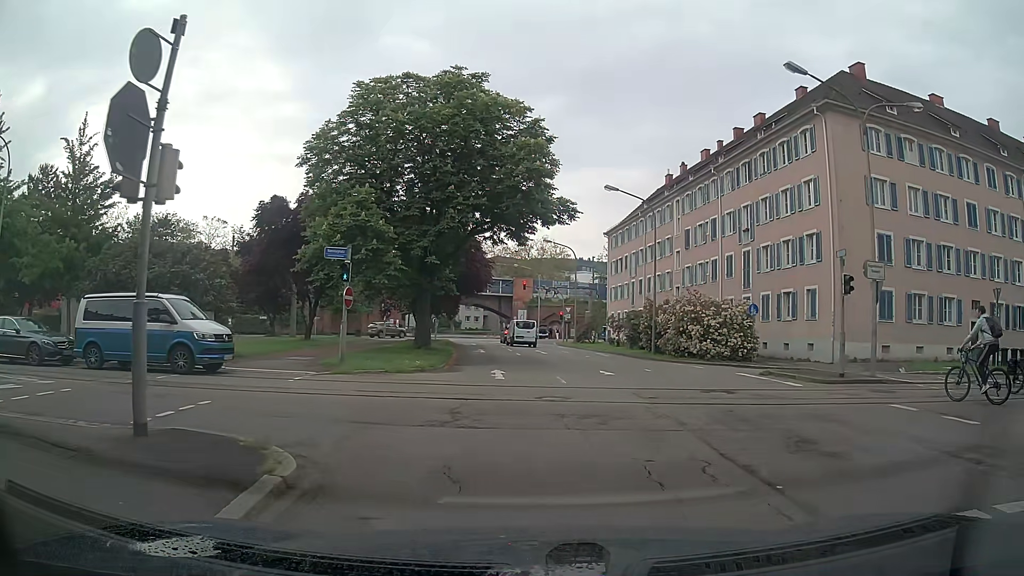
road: primary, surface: asphalt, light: Day
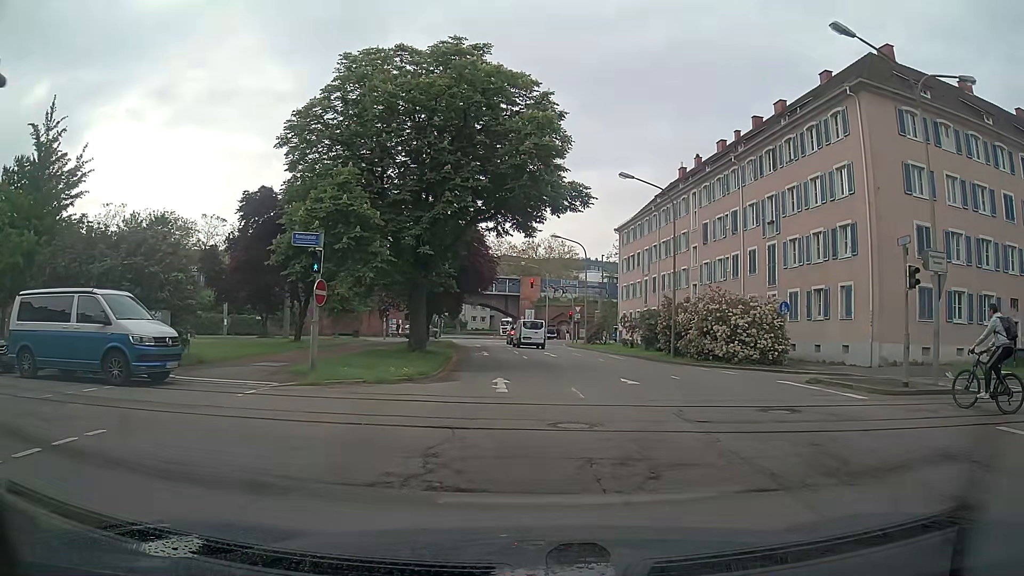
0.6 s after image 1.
(-0.1, +3.4) m; 0°
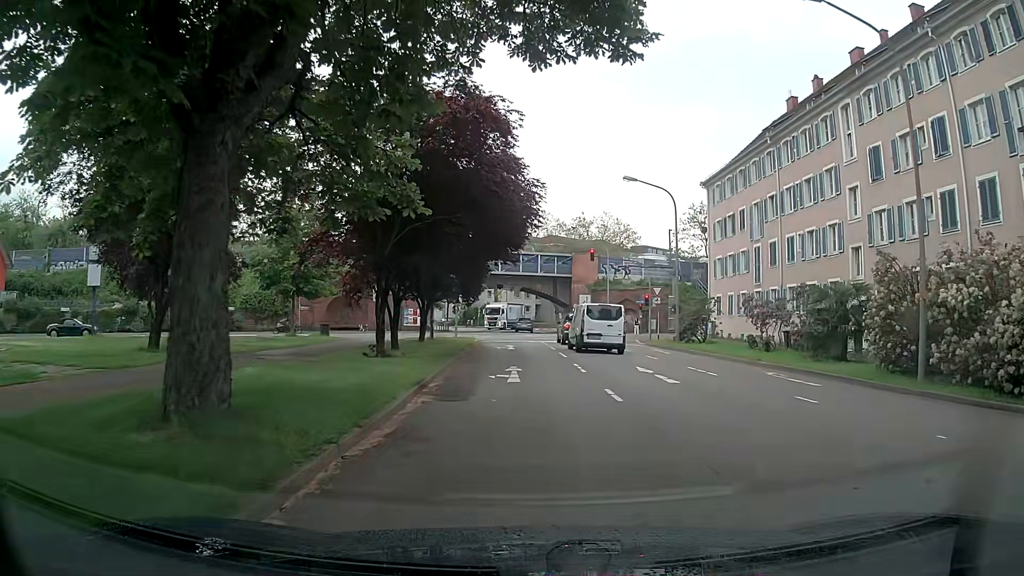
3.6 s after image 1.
(-1.1, +20.1) m; -6°
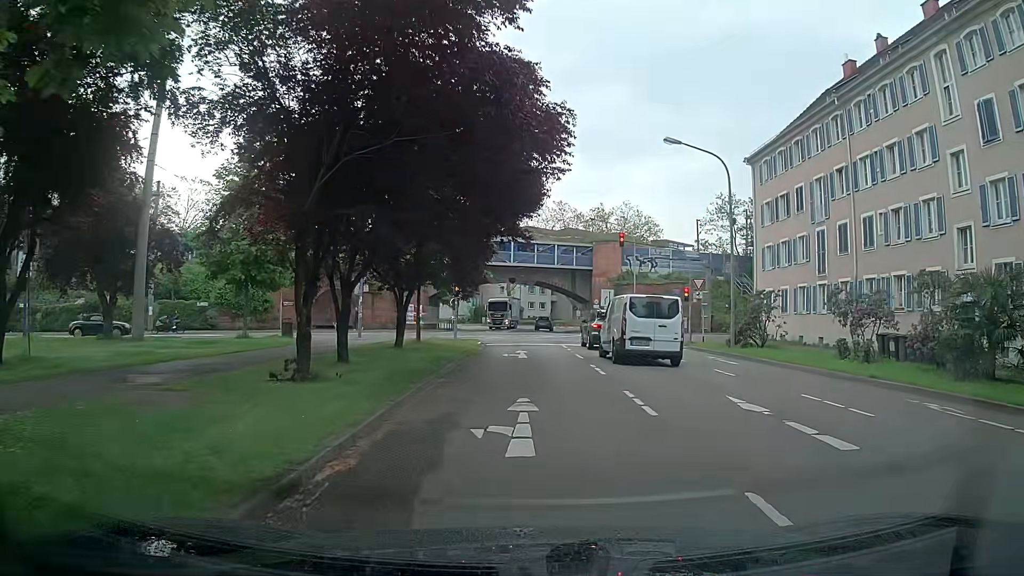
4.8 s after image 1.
(+0.2, +7.8) m; +1°
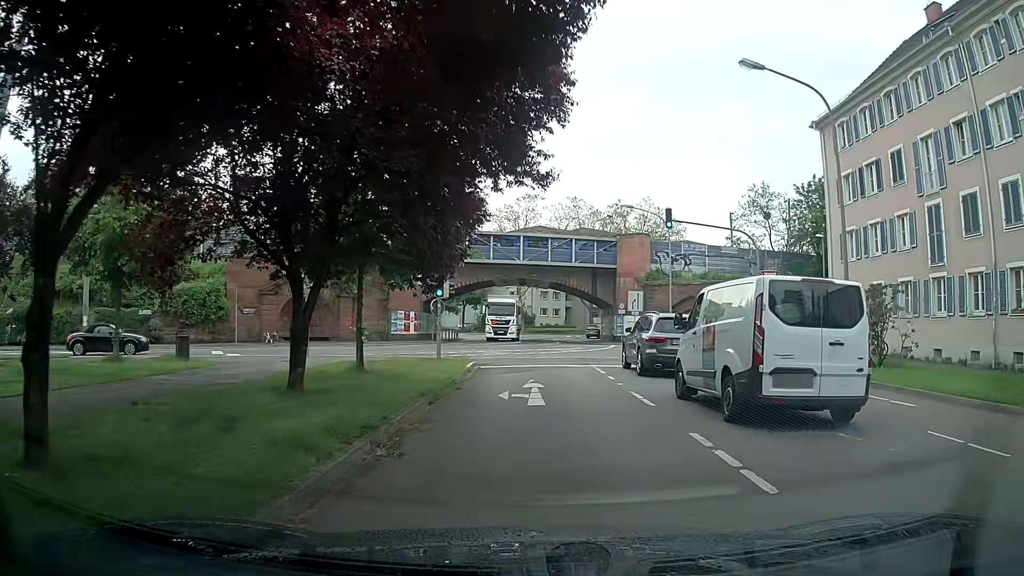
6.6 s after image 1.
(-0.3, +10.3) m; -3°
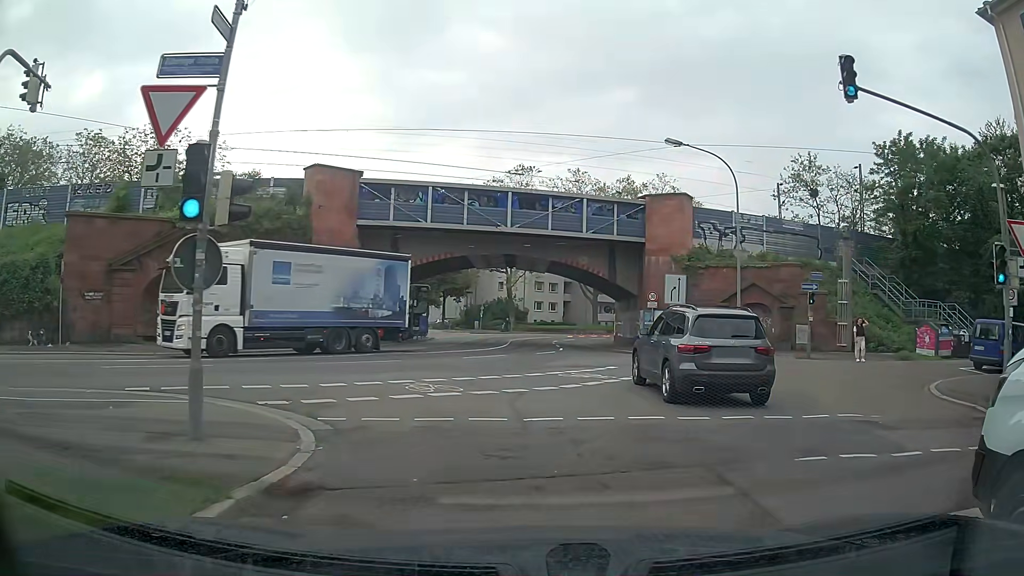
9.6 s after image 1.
(+0.3, +17.4) m; +2°
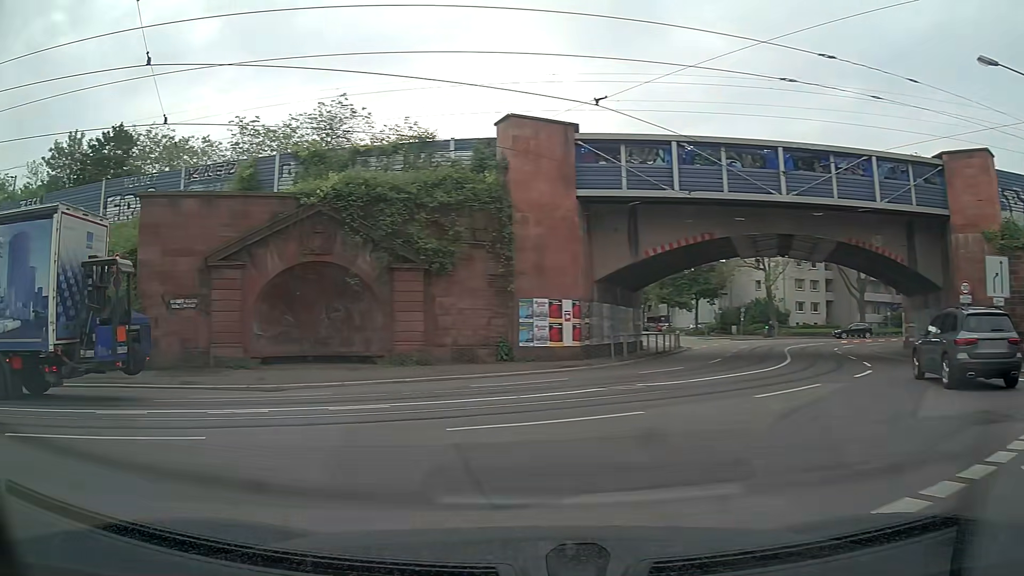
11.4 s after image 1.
(-1.4, +10.1) m; -24°
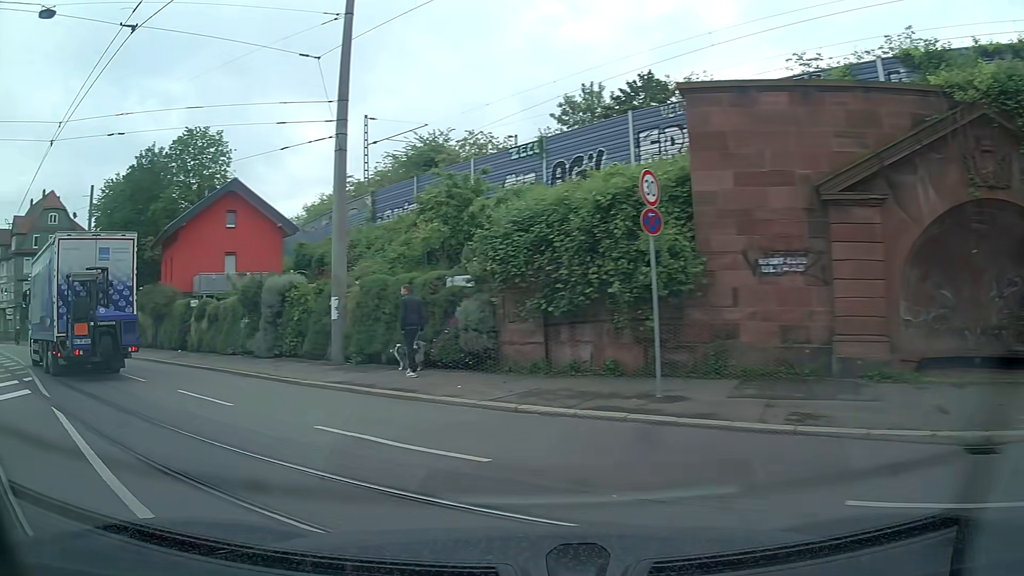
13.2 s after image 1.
(-3.7, +8.6) m; -48°
(-3, +9) (-9, +17) (-16, +25) (-23, +31) (-31, +38) (-39, +44) (-47, +50) (-55, +56) (-63, +62) (-71, +67) m
